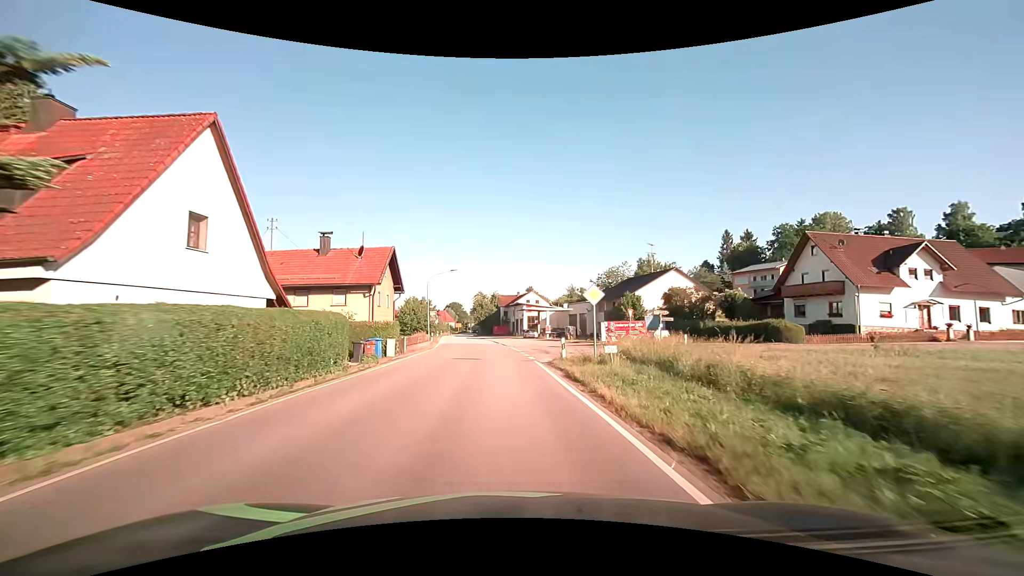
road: secondary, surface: asphalt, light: Day
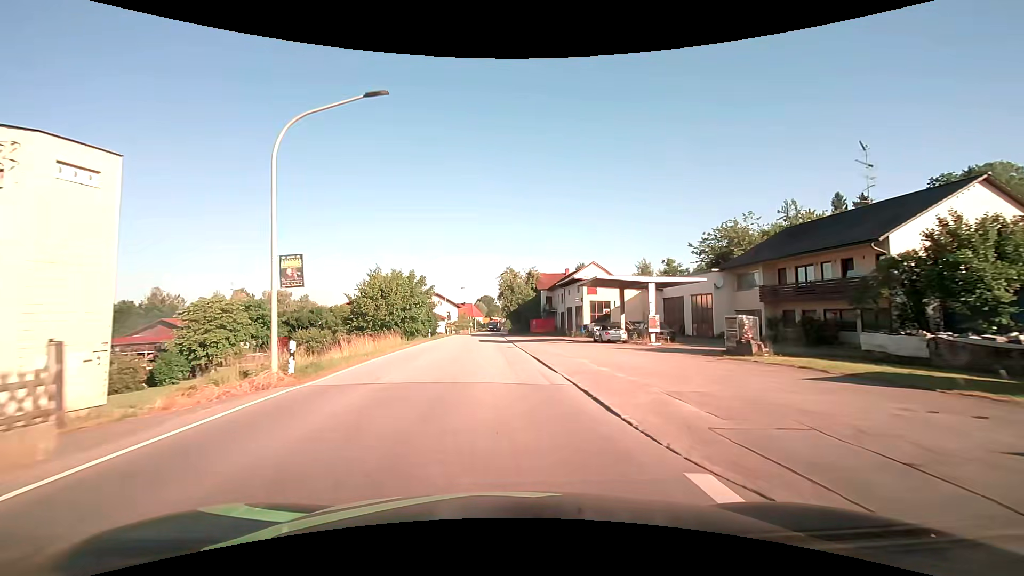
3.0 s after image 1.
(-1.0, +37.9) m; -4°
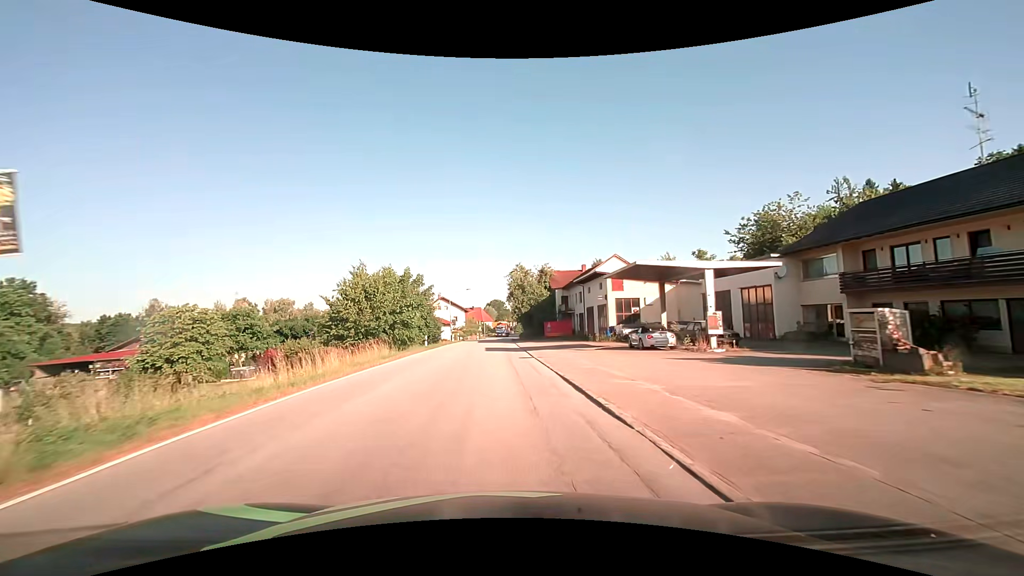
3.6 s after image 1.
(0.0, +7.6) m; -1°
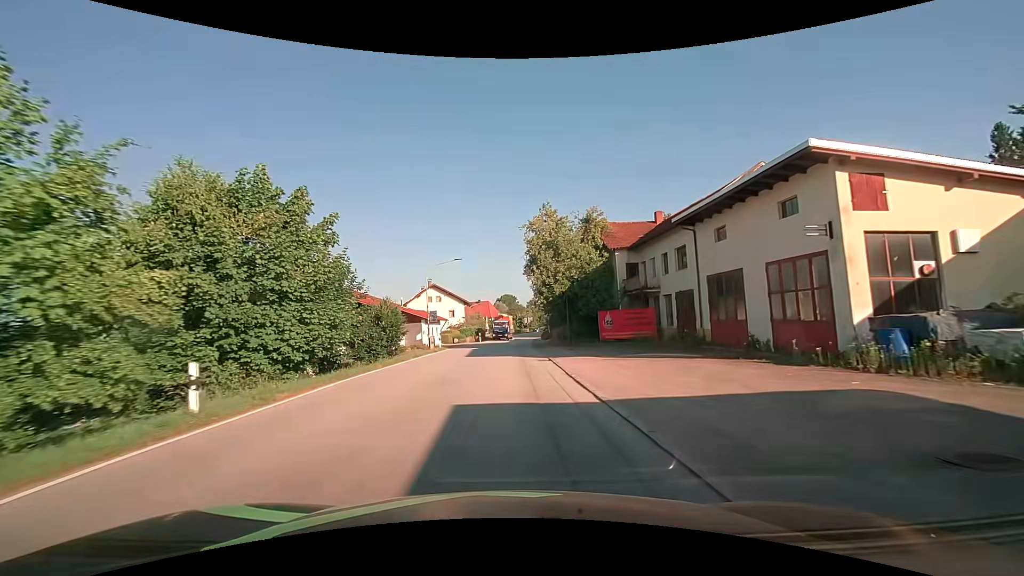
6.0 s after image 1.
(-0.7, +28.9) m; -2°
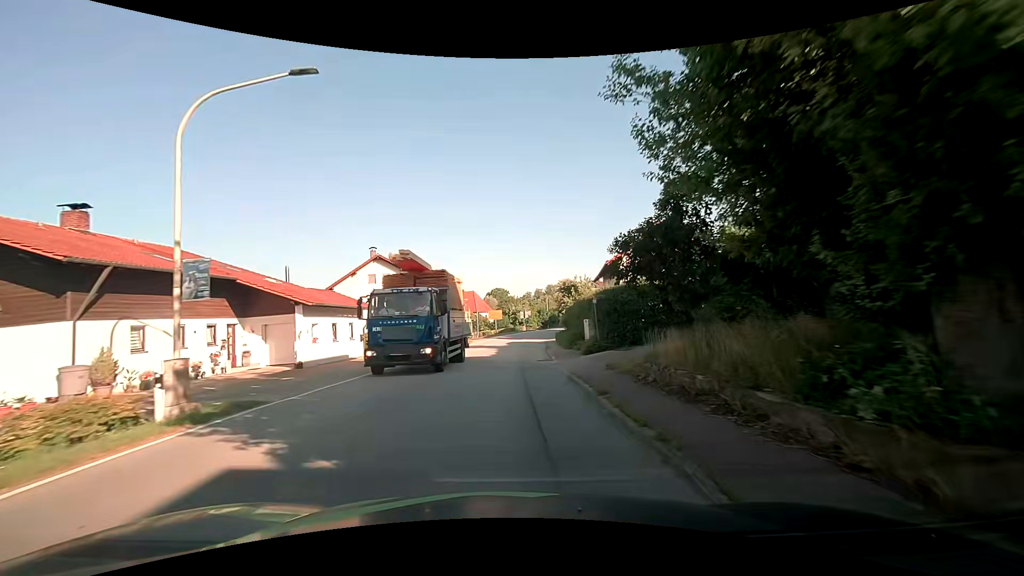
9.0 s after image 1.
(+0.2, +30.1) m; +1°
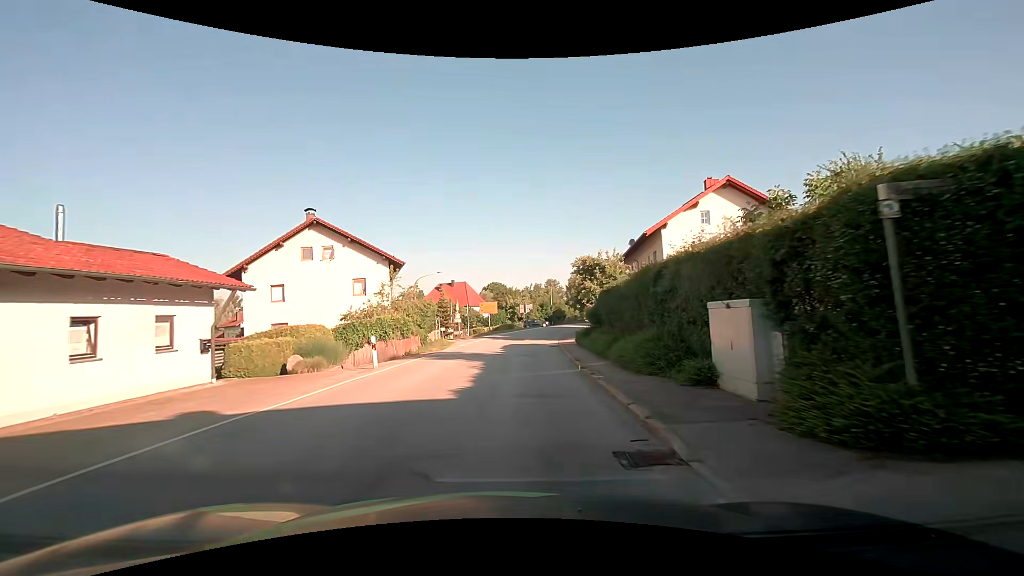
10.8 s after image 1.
(0.0, +15.7) m; +1°
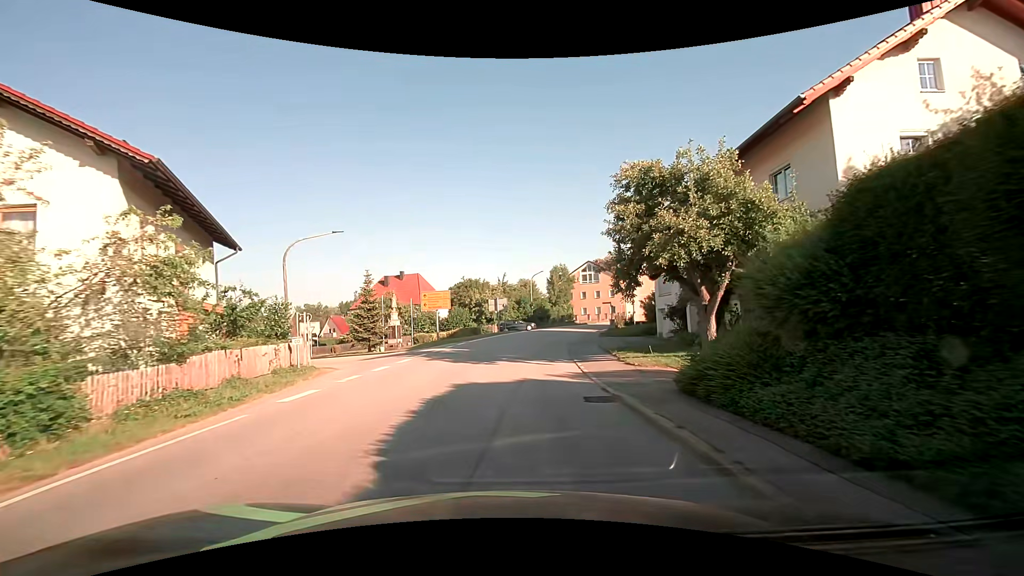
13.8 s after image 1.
(+0.4, +22.8) m; +3°
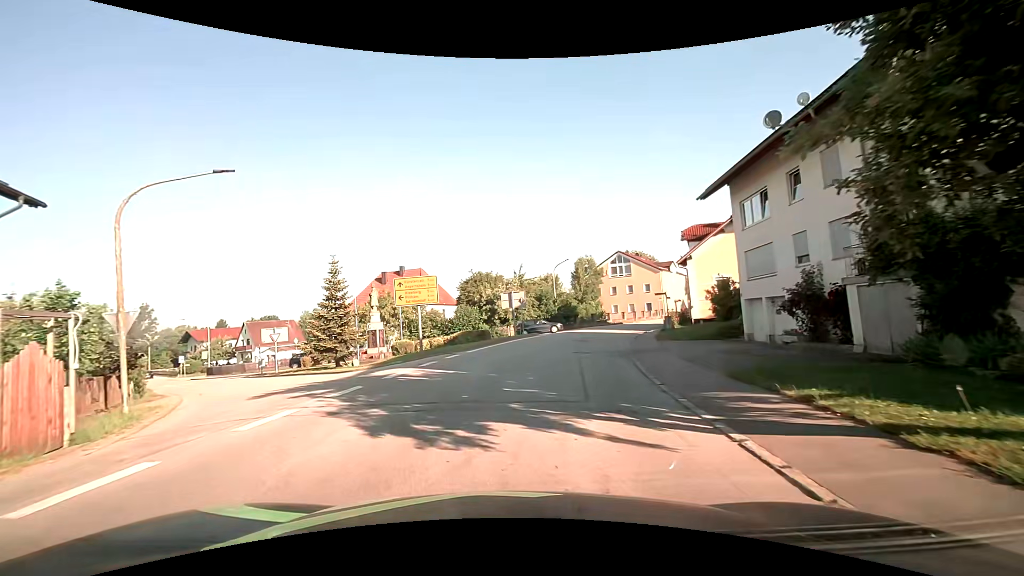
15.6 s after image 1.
(+0.1, +11.7) m; -1°
(-2, +10) (-7, +19) (-13, +27) (-19, +34) (-25, +42) (-31, +50) (-38, +57) (-45, +65) (-51, +72) (-58, +80) m
